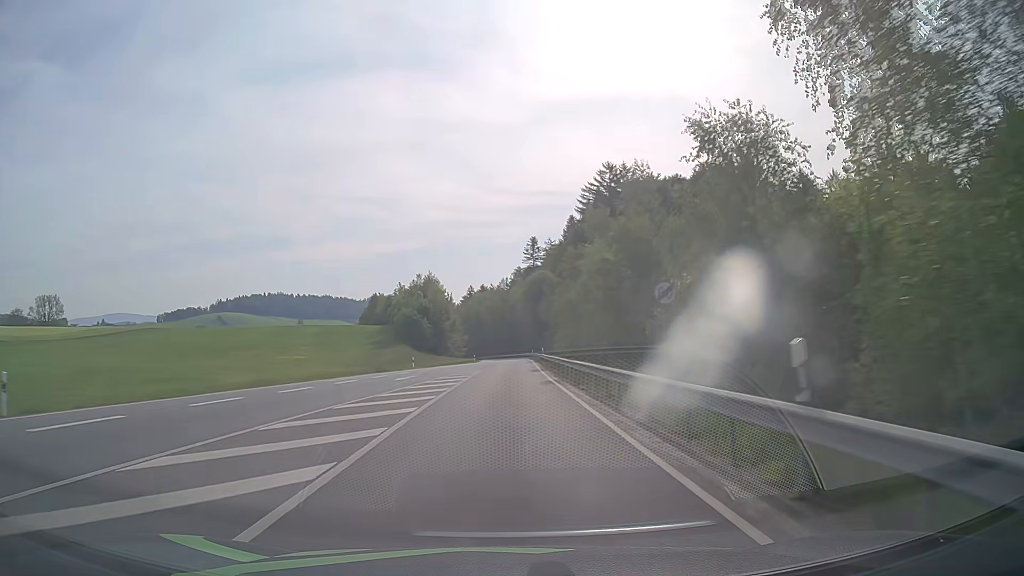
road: secondary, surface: asphalt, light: Day
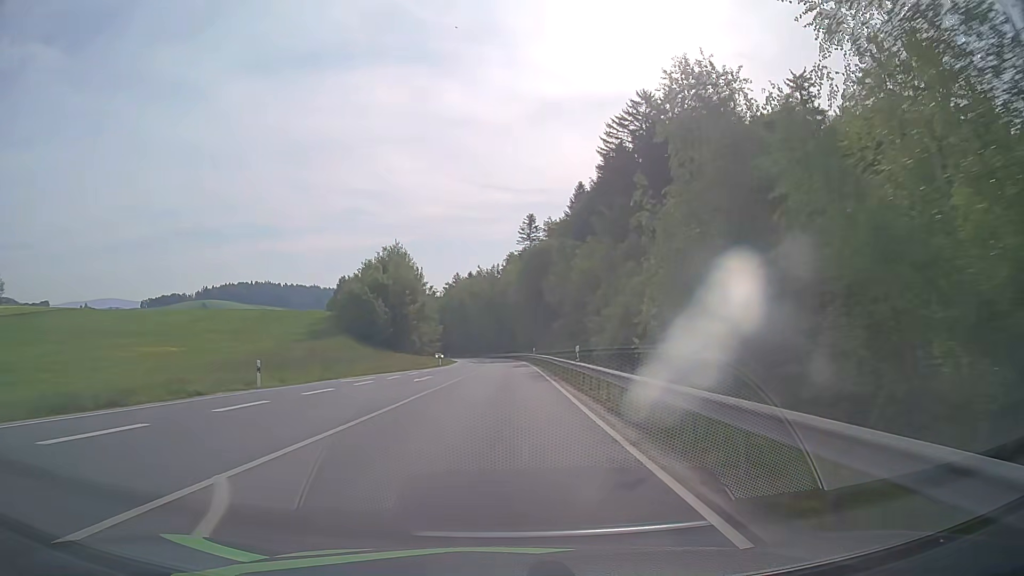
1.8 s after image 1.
(+0.6, +37.3) m; +1°
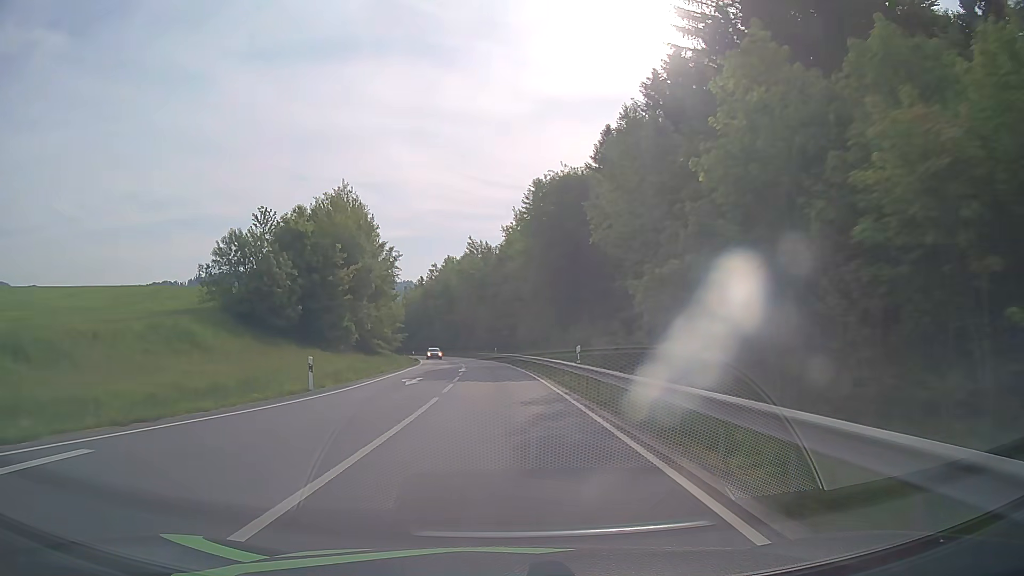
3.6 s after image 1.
(+0.2, +39.4) m; 0°
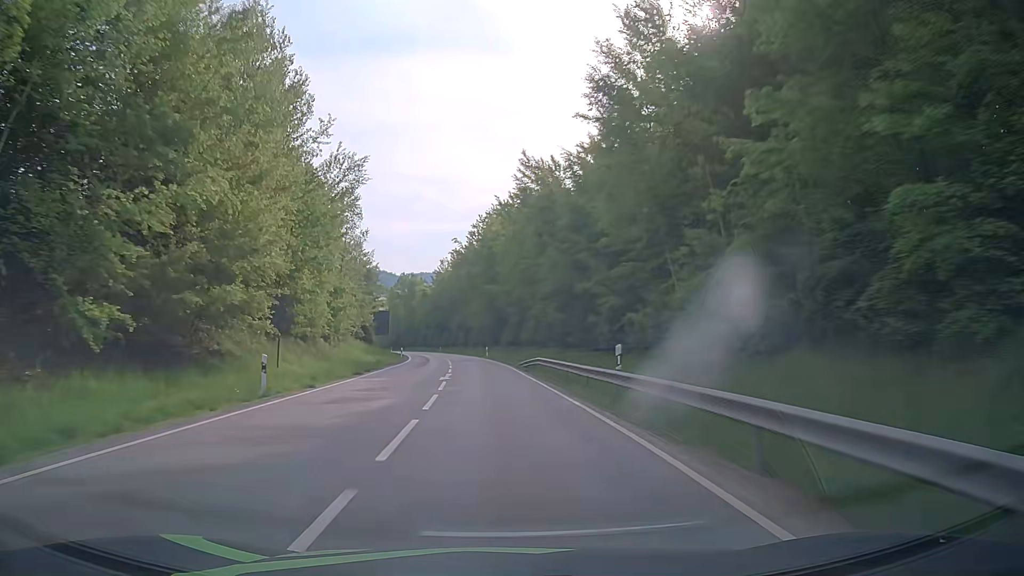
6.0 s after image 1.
(-2.0, +54.8) m; -5°
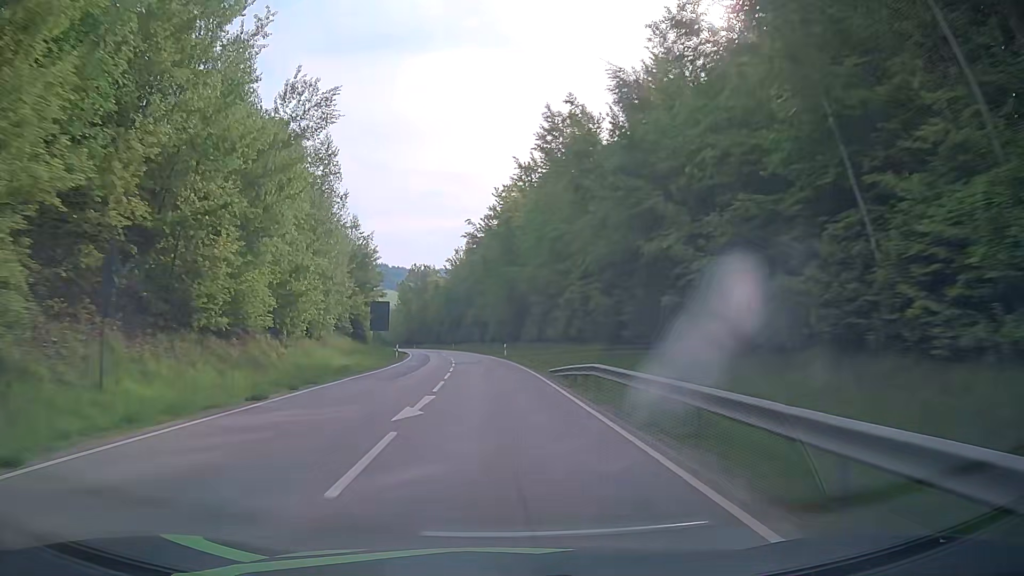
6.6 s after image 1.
(-0.1, +13.9) m; -1°
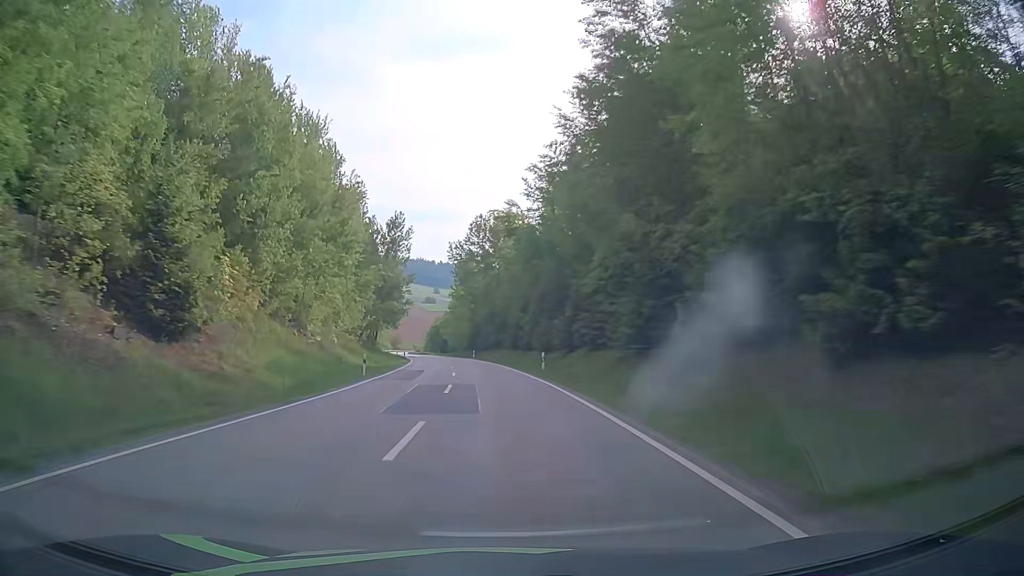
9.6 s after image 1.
(-5.6, +70.3) m; -8°
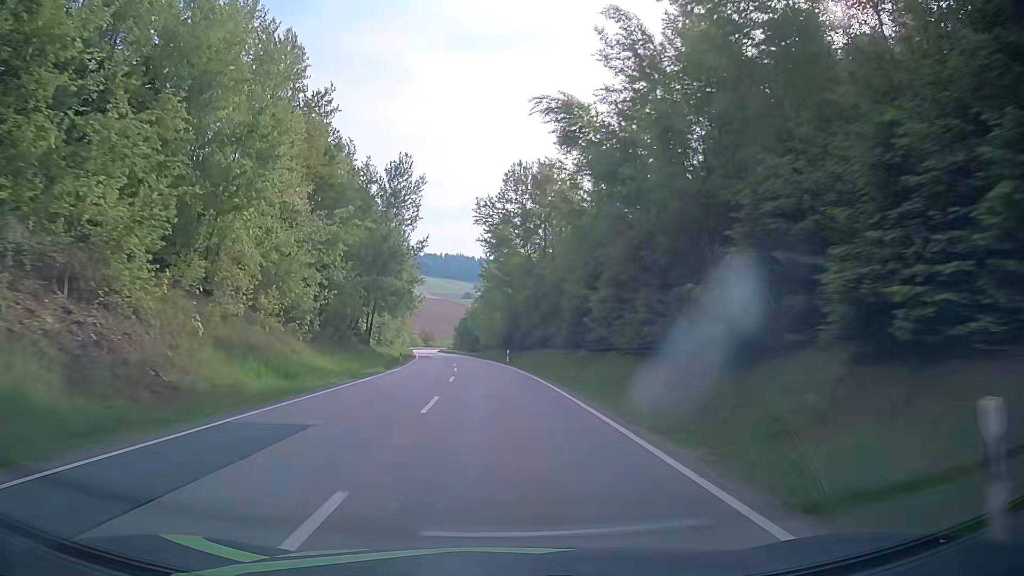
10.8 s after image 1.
(-0.8, +29.1) m; -3°
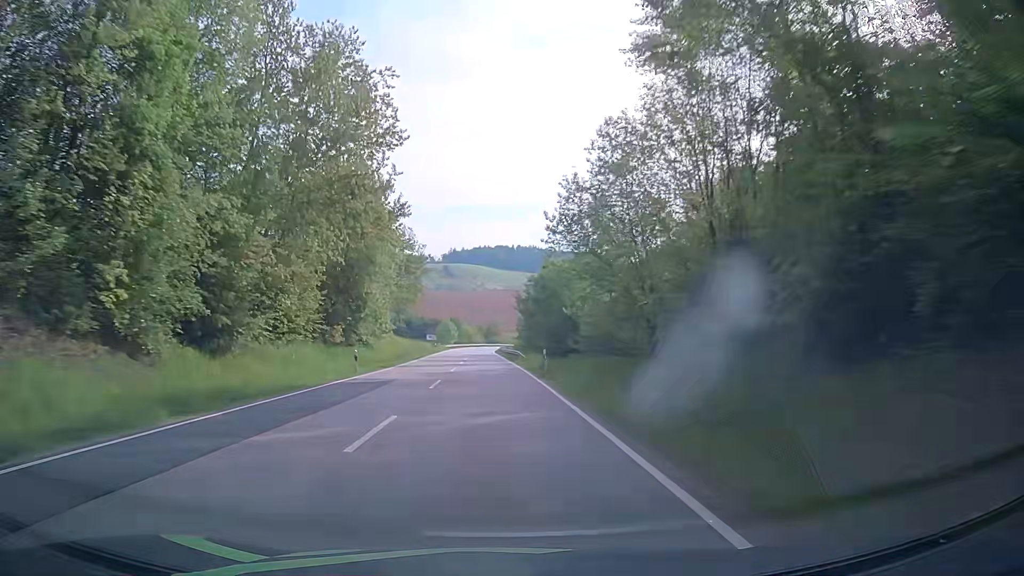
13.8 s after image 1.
(-4.7, +73.7) m; -6°
(0, +10) (0, +20) (-1, +30) (-1, +40) (-2, +50) (-2, +60) (-3, +70) (-3, +80) (-4, +90) (-4, +100) m
